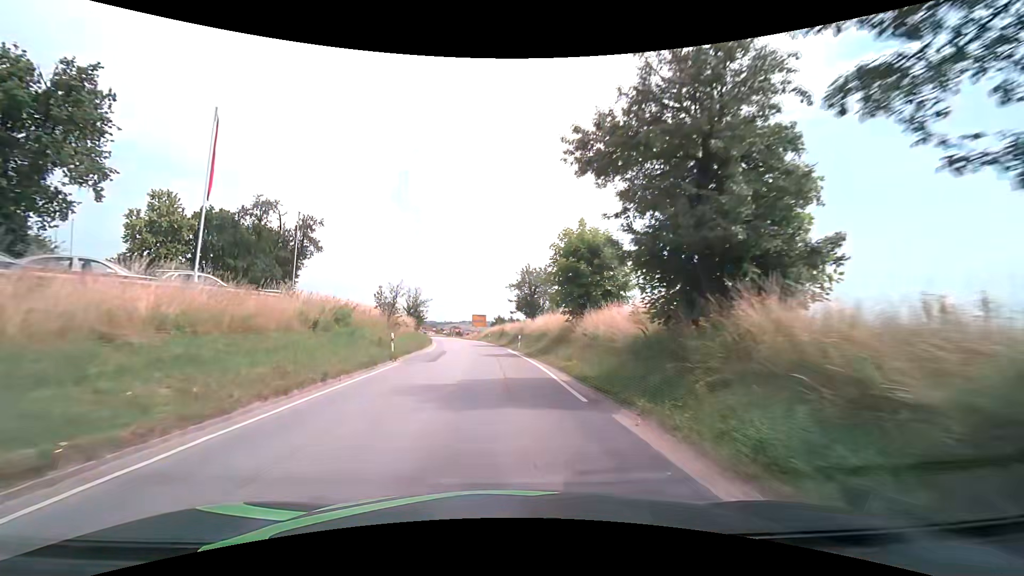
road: secondary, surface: asphalt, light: Day
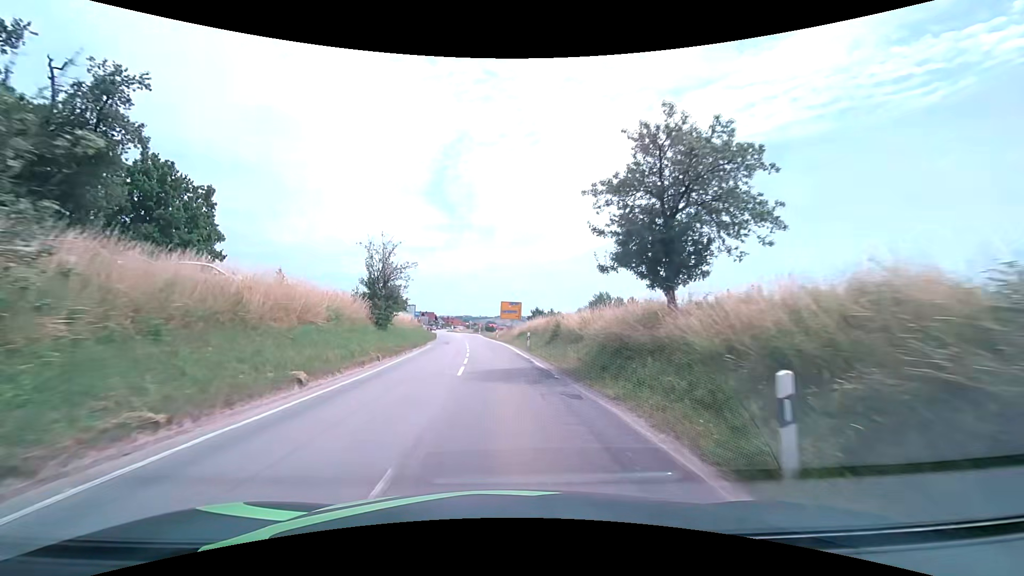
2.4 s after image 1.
(-1.2, +31.0) m; -5°
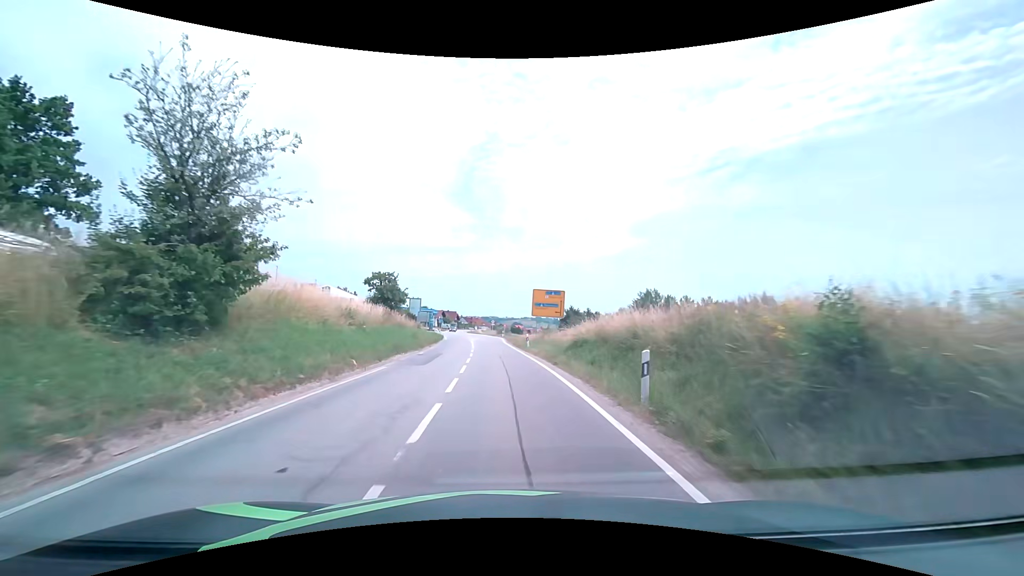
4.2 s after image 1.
(-0.4, +21.6) m; -2°
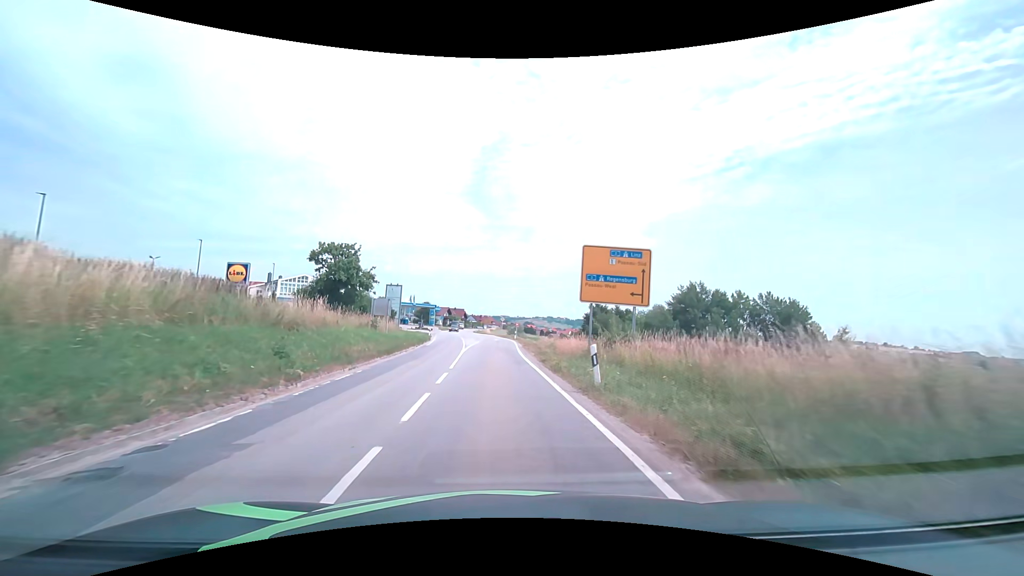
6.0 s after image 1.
(-0.4, +21.4) m; -2°
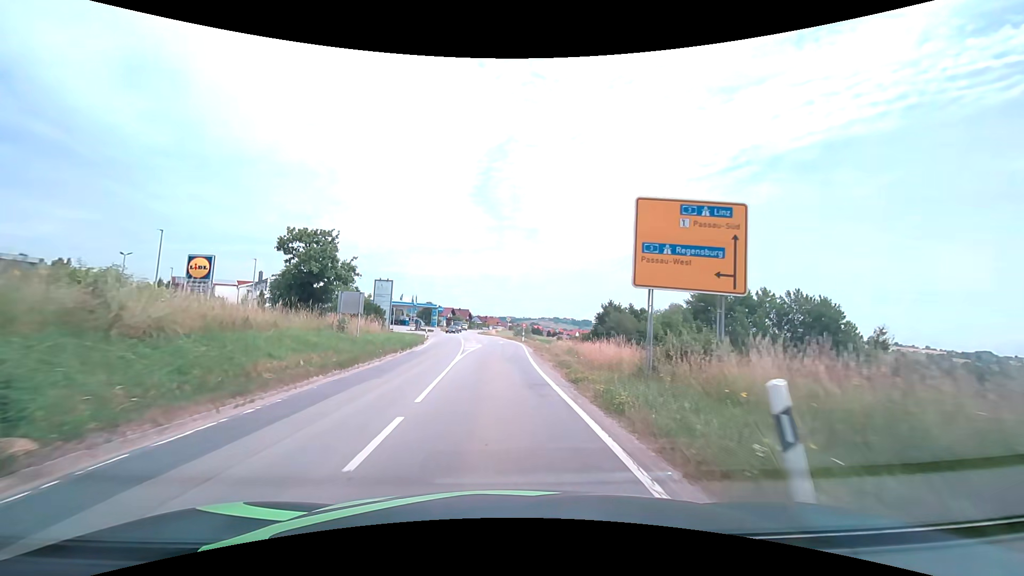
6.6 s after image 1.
(0.0, +7.1) m; -1°
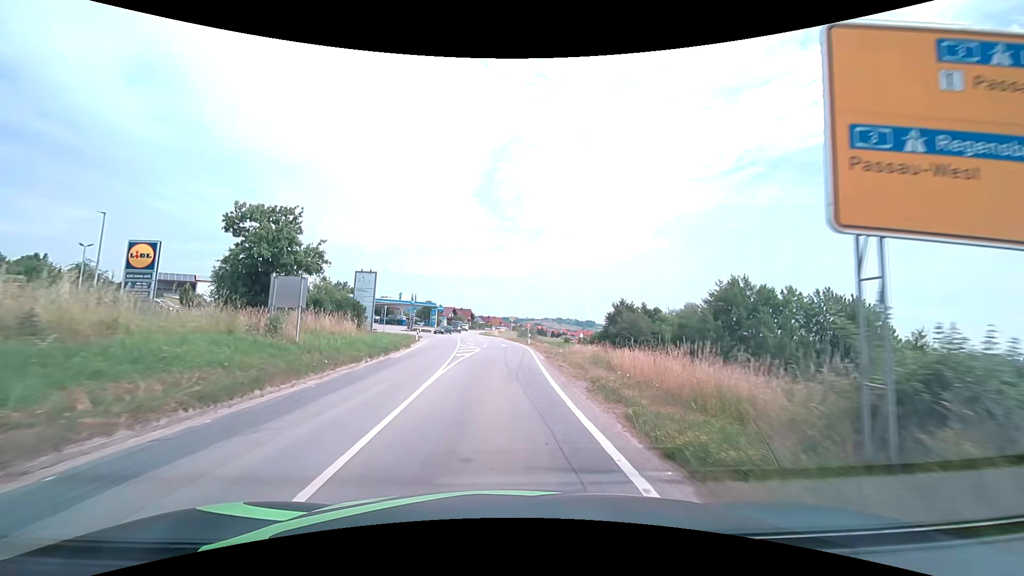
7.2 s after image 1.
(0.0, +7.1) m; 0°
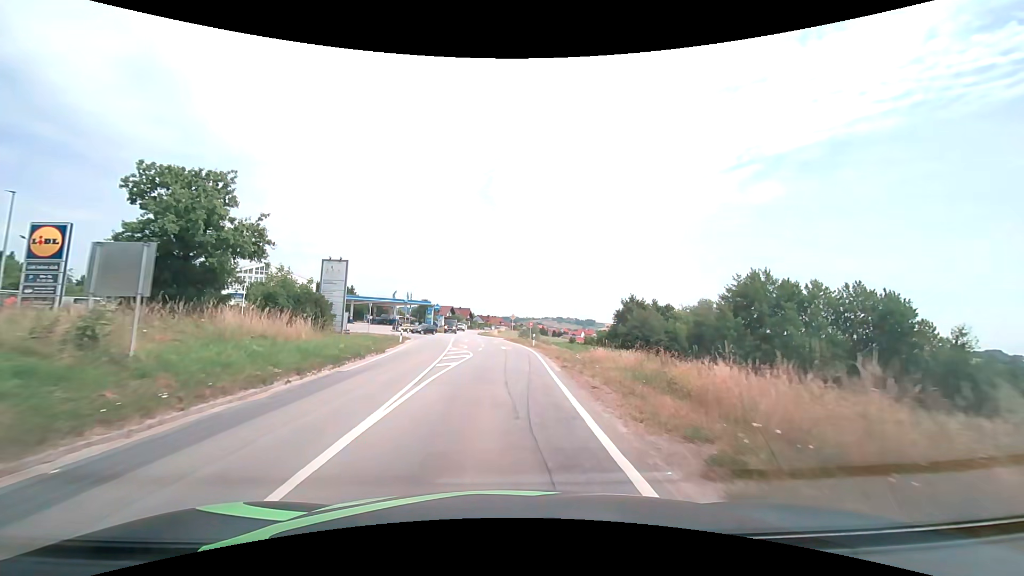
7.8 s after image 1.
(0.0, +7.1) m; 0°
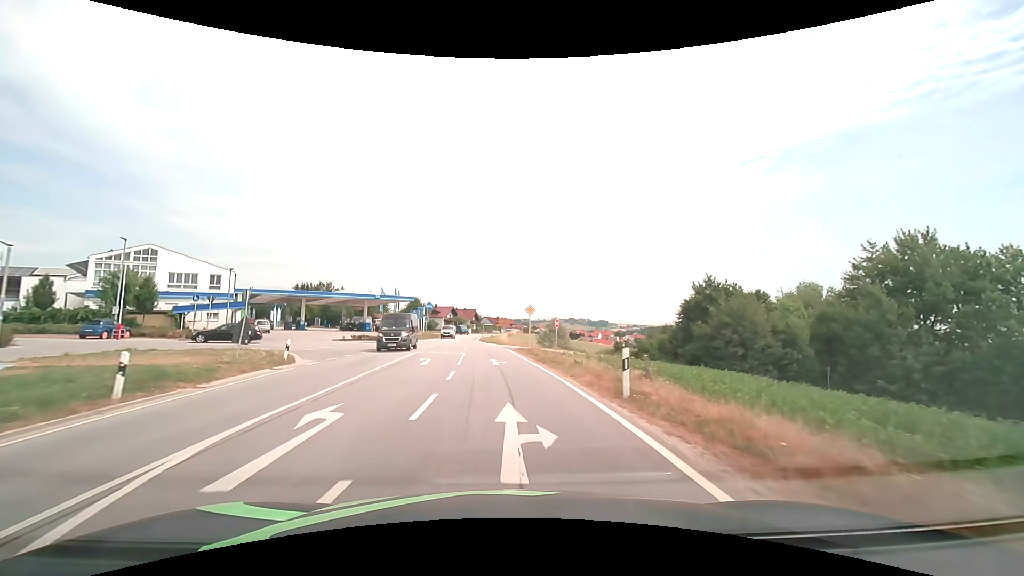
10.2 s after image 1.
(0.0, +28.7) m; -1°
(0, +10) (0, +20) (-1, +30) (-2, +40) (-3, +50) (-4, +60) (-5, +70) (-6, +80) (-6, +90) (-6, +100) m
